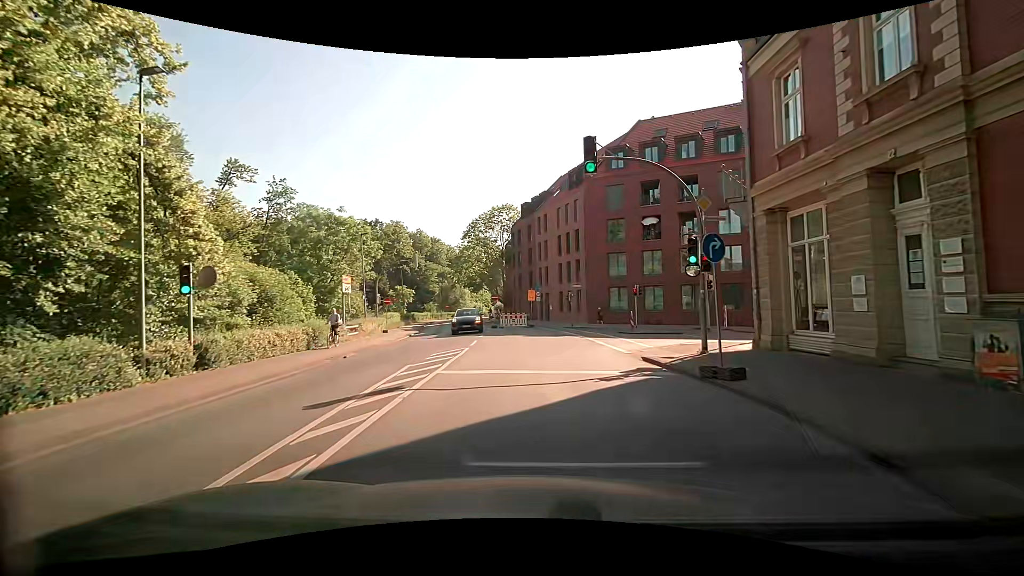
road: tertiary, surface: asphalt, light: Day
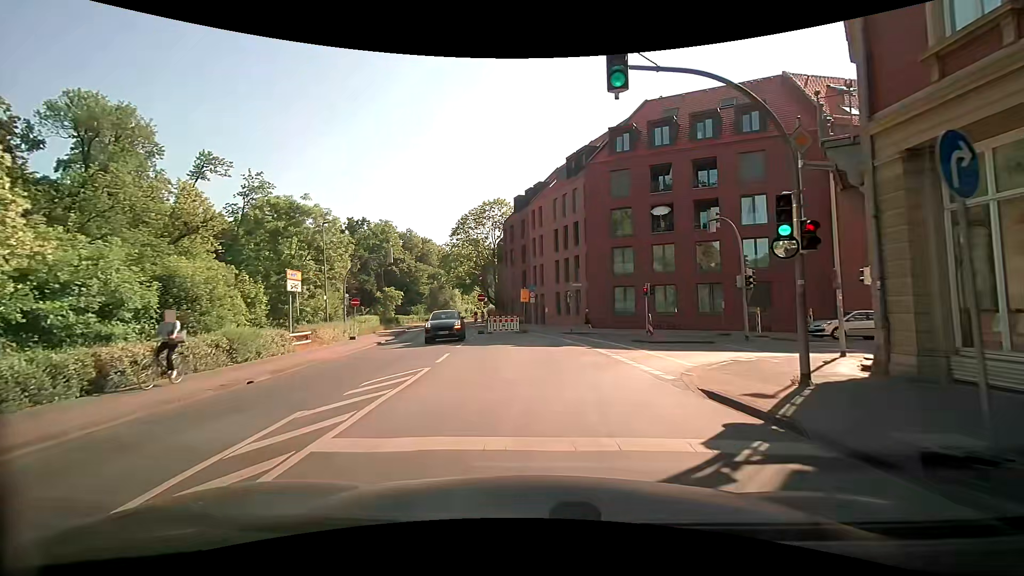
(+0.1, +5.9) m; +2°
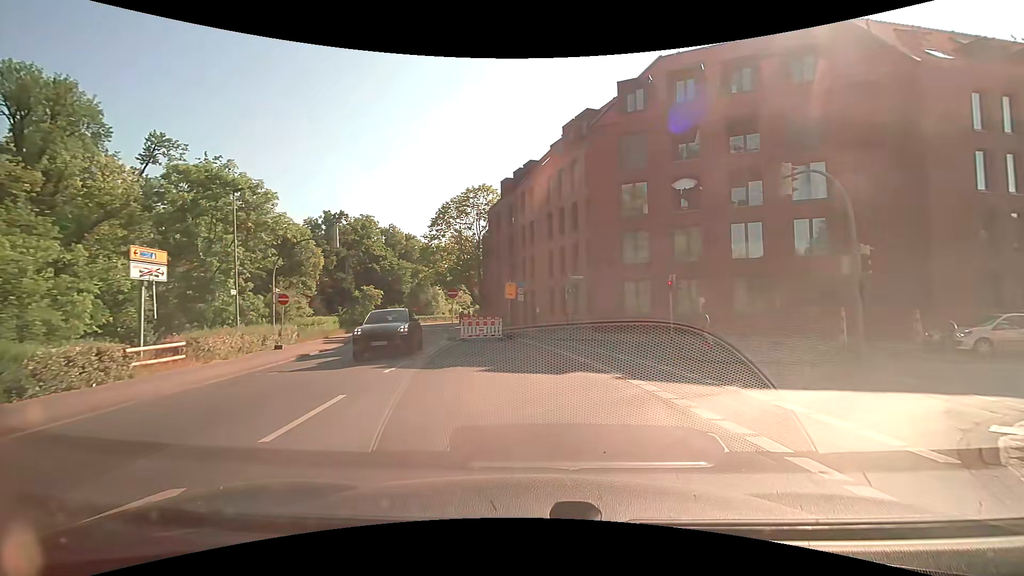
(0.0, +8.5) m; 0°
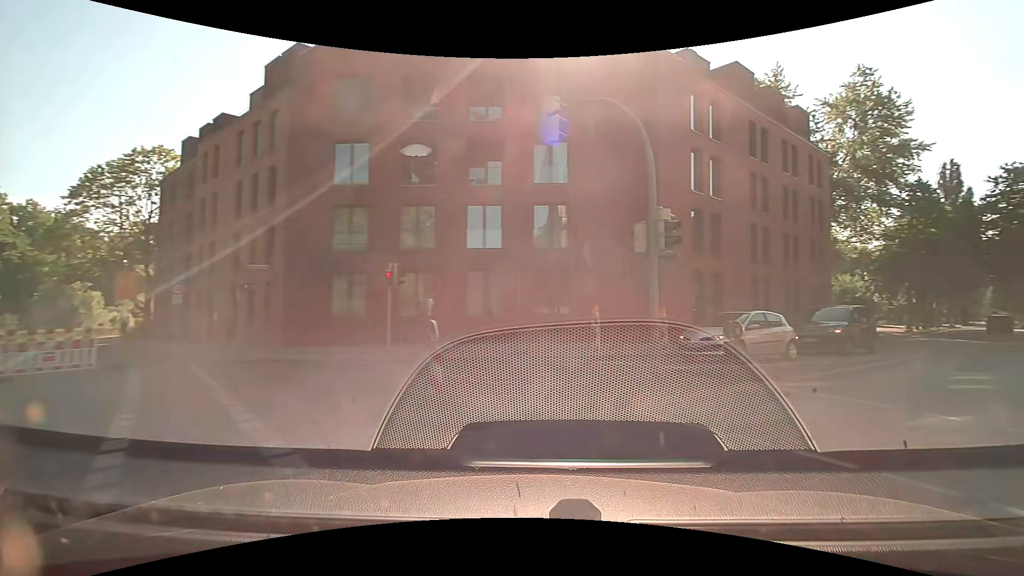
(+1.6, +7.9) m; +29°
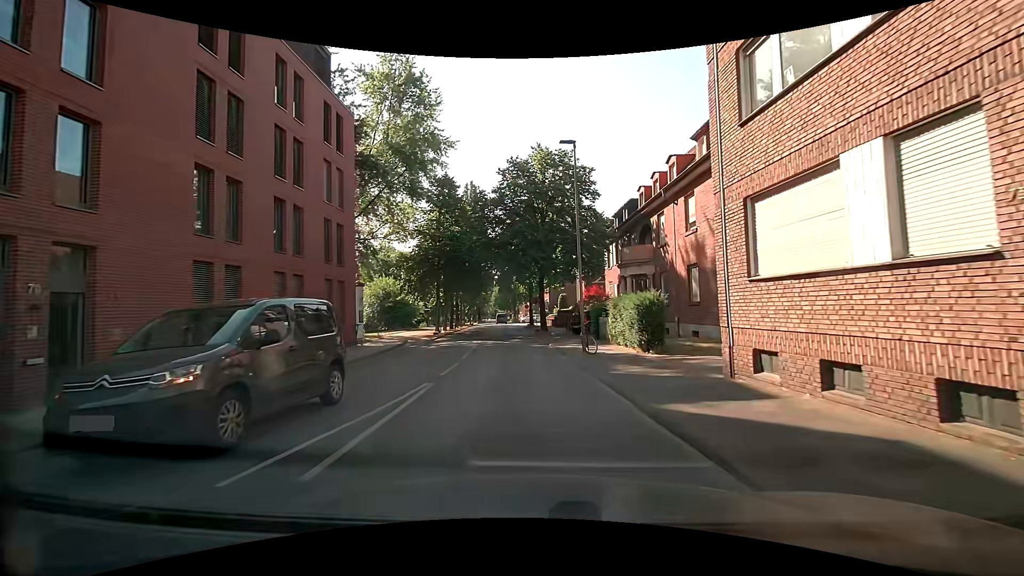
(+7.9, +12.2) m; +45°
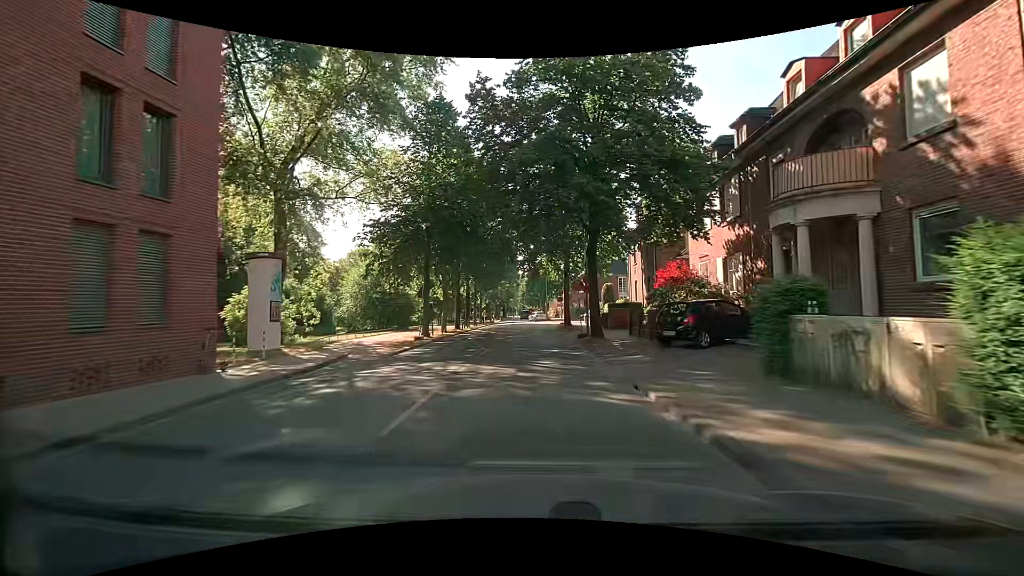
(+0.1, +15.9) m; 0°
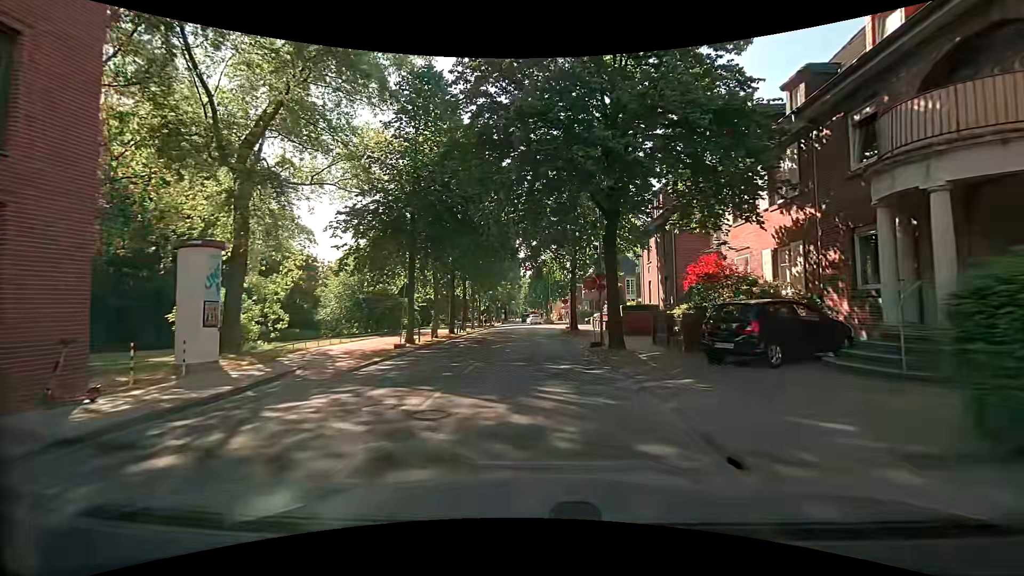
(-0.1, +4.2) m; -1°
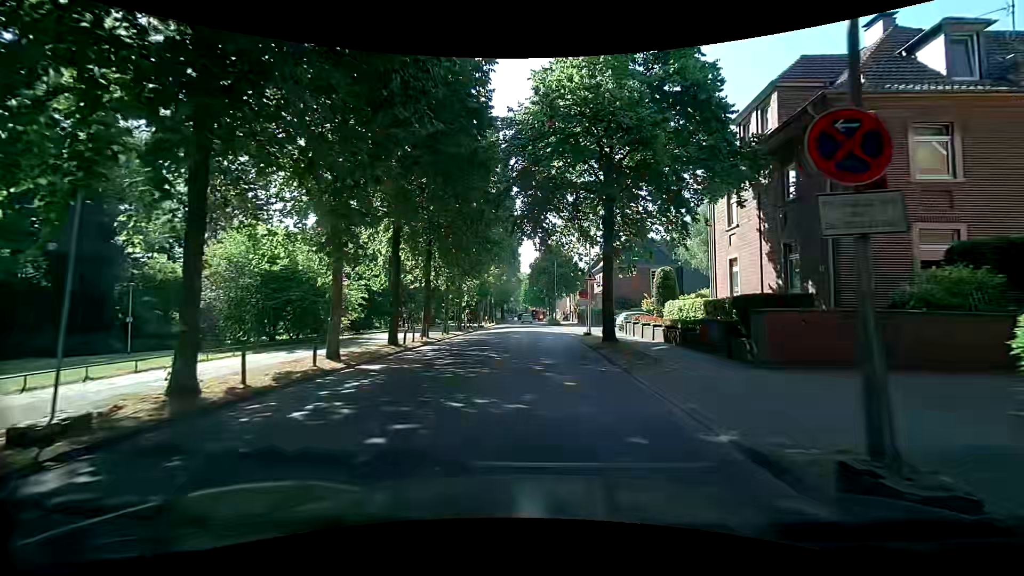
(-0.1, +16.1) m; +2°
(0, +10) (-1, +20) (-1, +30) (-1, +40) (-2, +50) (-3, +60) (-3, +70) (-4, +80) (-5, +90) (-6, +100) m
